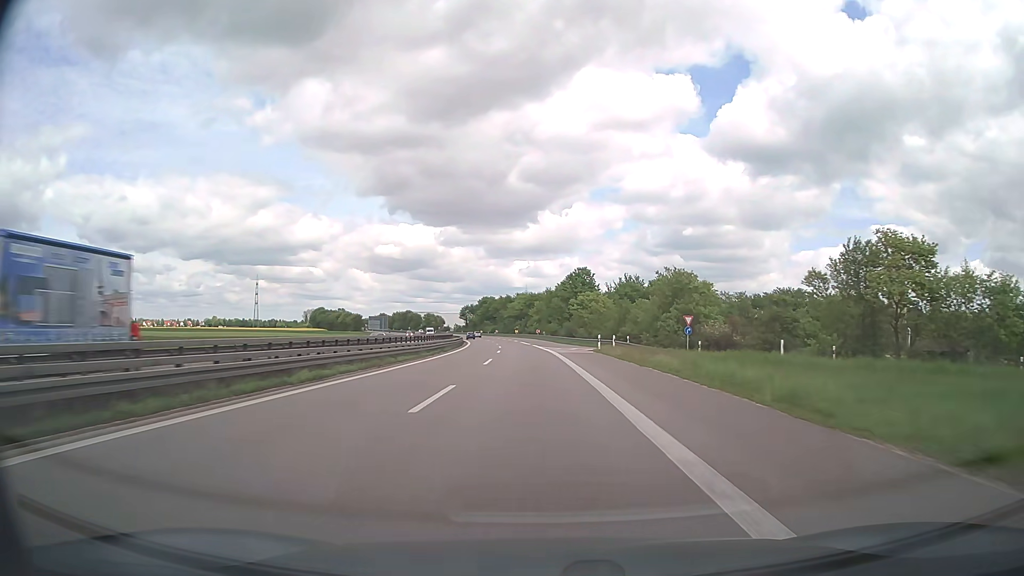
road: trunk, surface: asphalt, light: Day
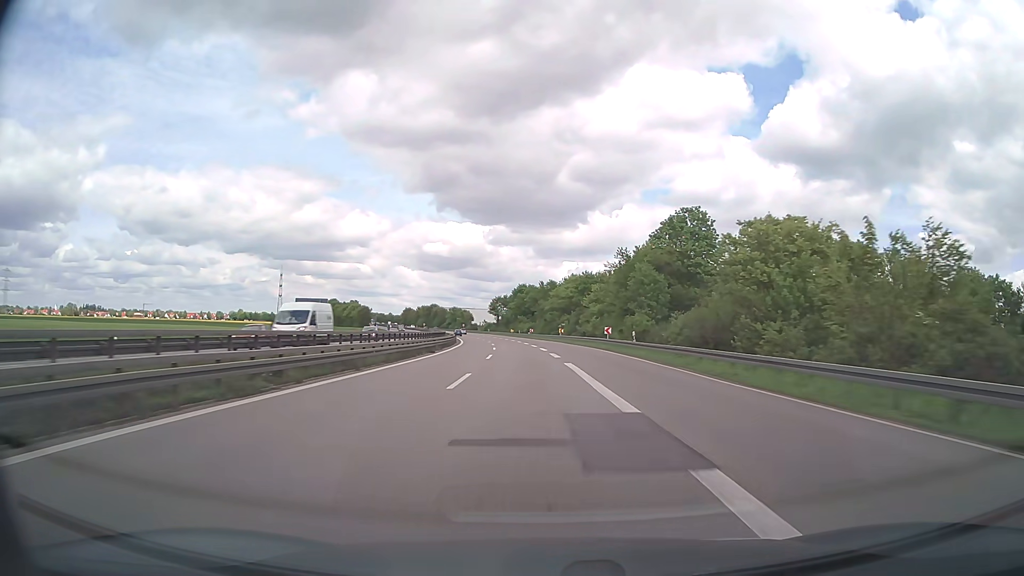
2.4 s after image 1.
(-2.3, +67.6) m; -4°
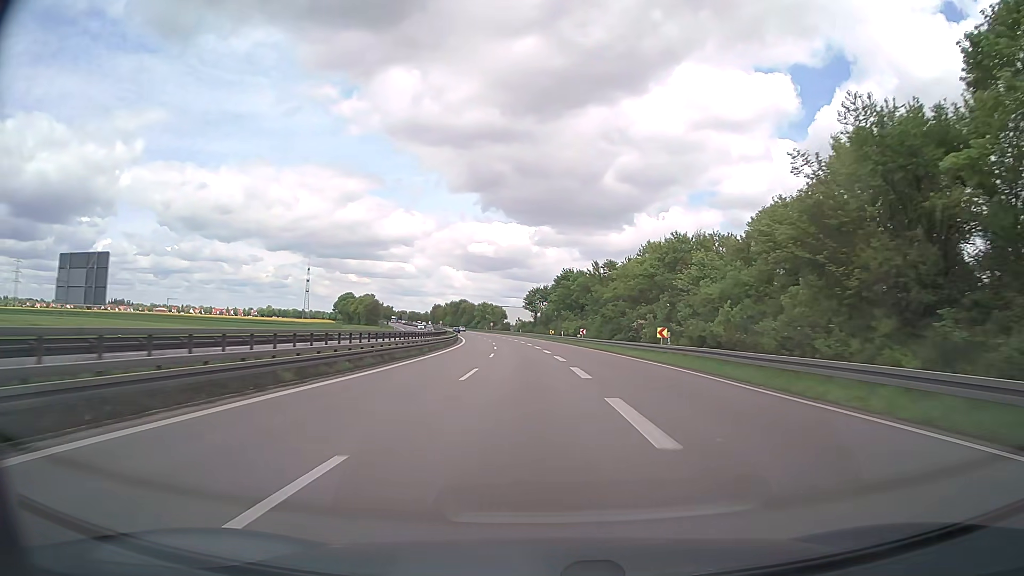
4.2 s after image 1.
(-1.5, +51.1) m; -4°
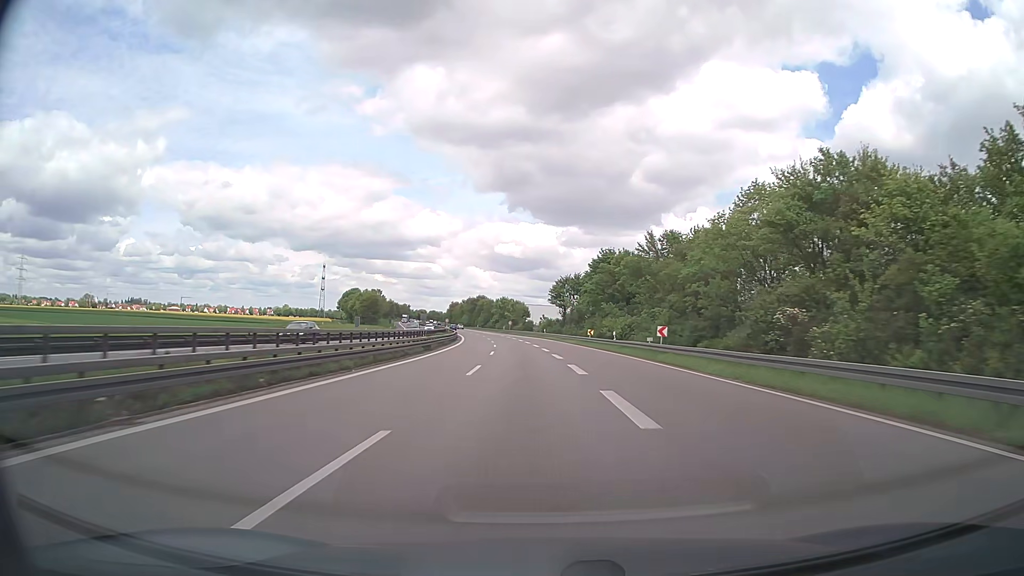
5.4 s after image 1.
(-0.7, +34.3) m; -2°
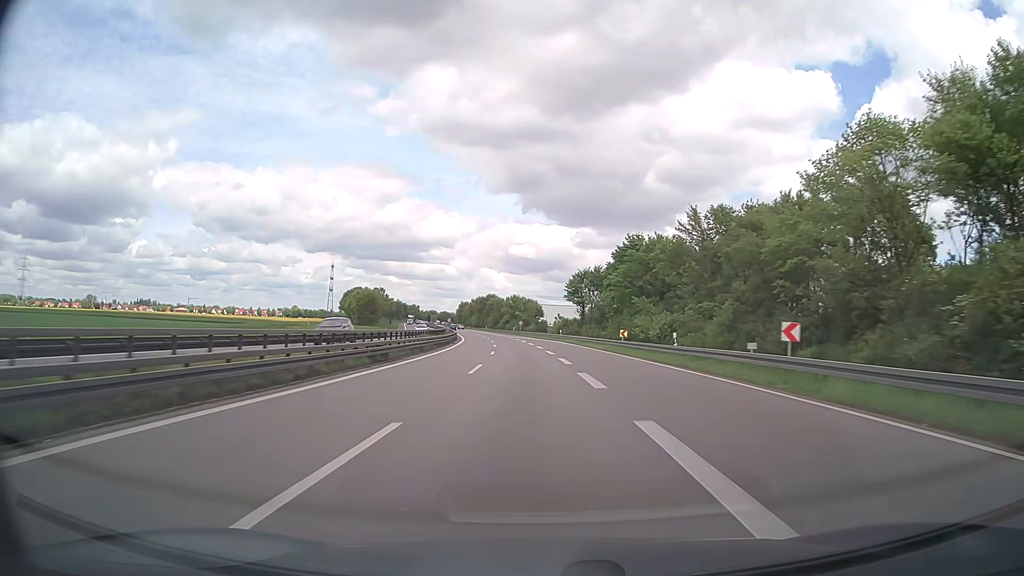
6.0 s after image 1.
(-0.2, +17.2) m; -1°
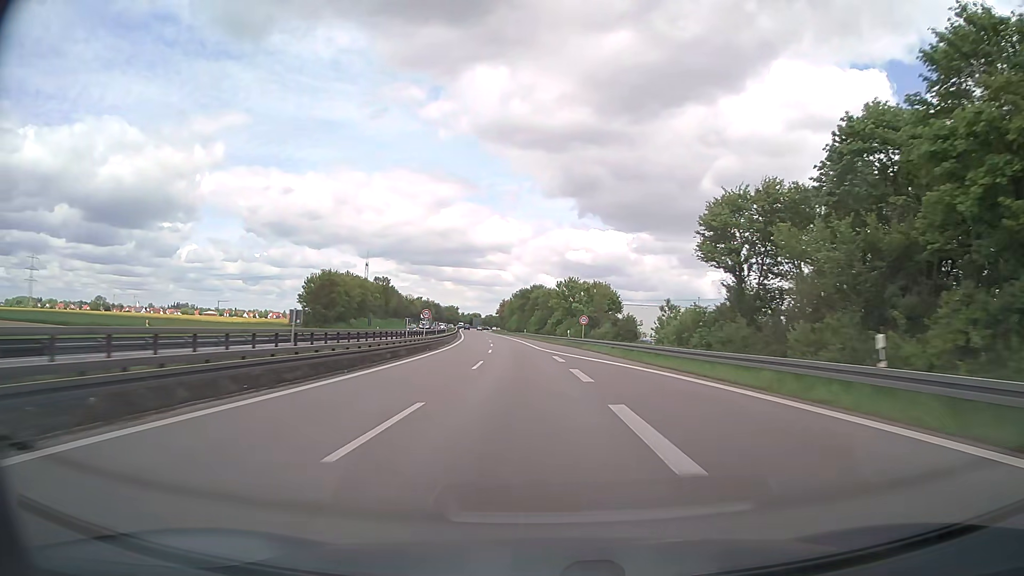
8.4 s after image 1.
(-2.9, +69.5) m; -5°
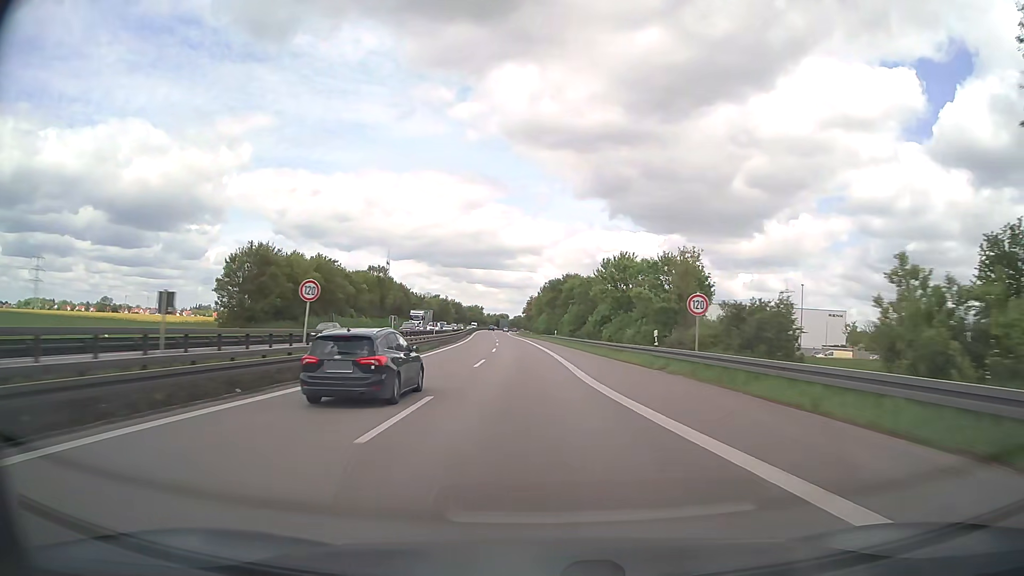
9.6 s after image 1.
(-0.9, +35.0) m; -3°
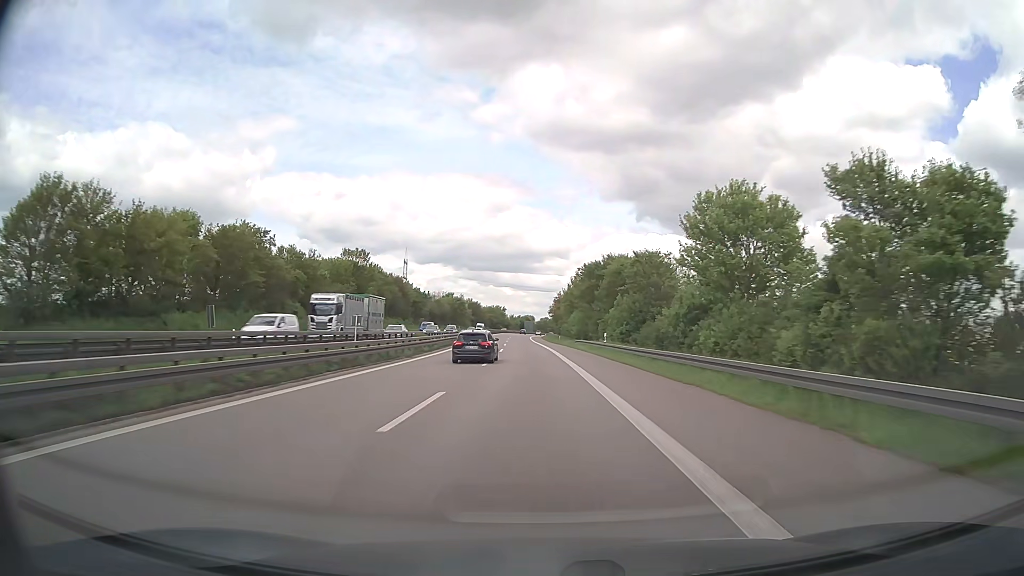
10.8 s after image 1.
(-0.7, +35.3) m; -2°
(0, +10) (0, +20) (0, +30) (-1, +40) (-1, +50) (-2, +60) (-2, +70) (-2, +80) (-3, +90) (-3, +100) m
